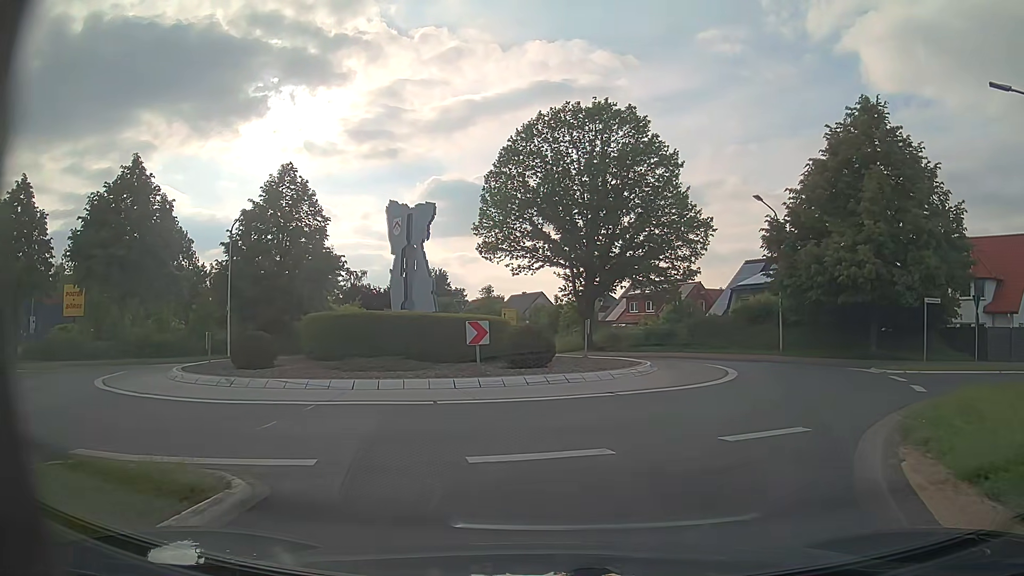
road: primary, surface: asphalt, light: Day
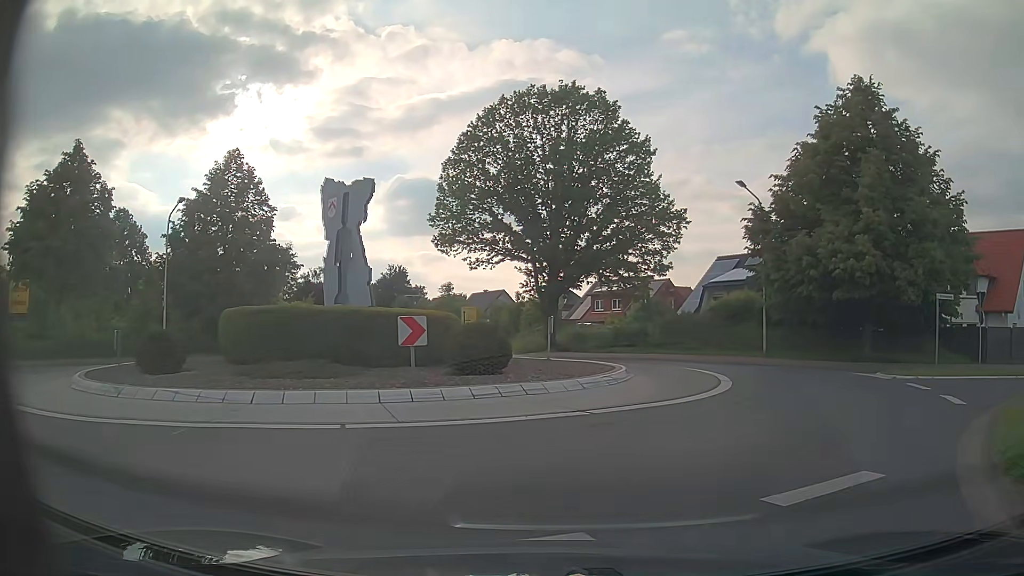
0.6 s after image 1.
(+0.1, +3.2) m; +3°
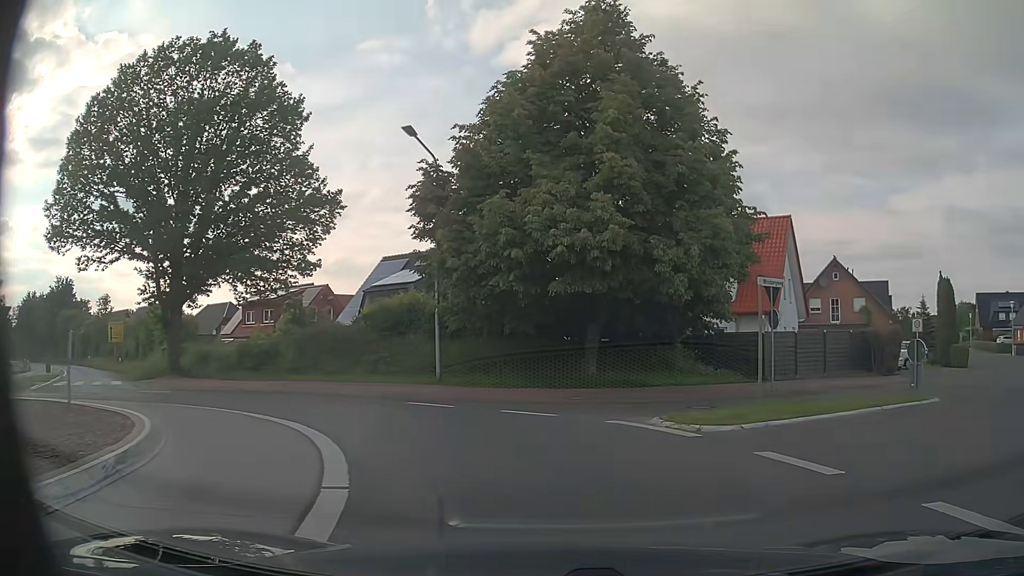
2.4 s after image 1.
(+2.0, +9.4) m; +27°
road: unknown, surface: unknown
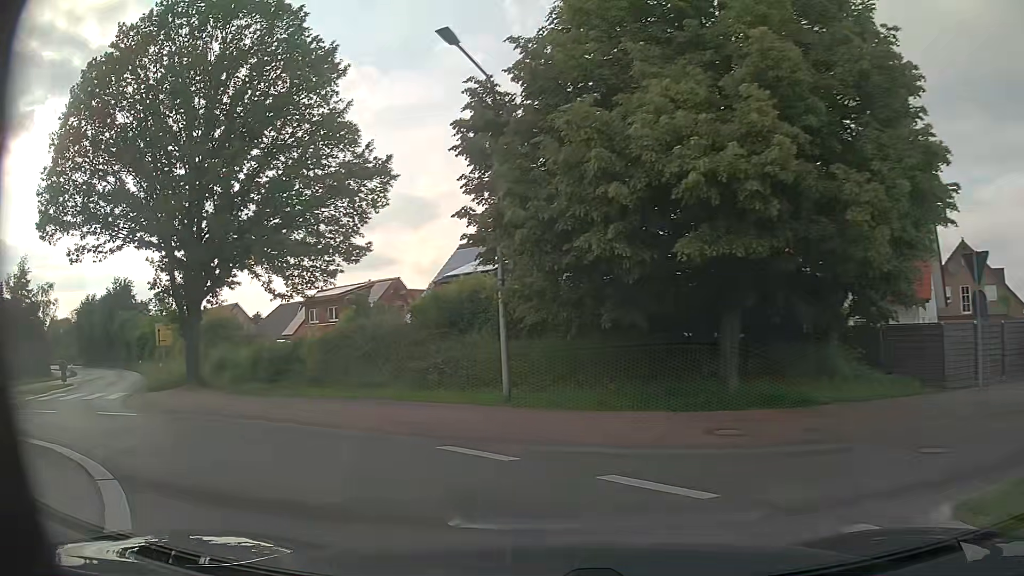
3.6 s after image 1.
(0.0, +6.7) m; -6°
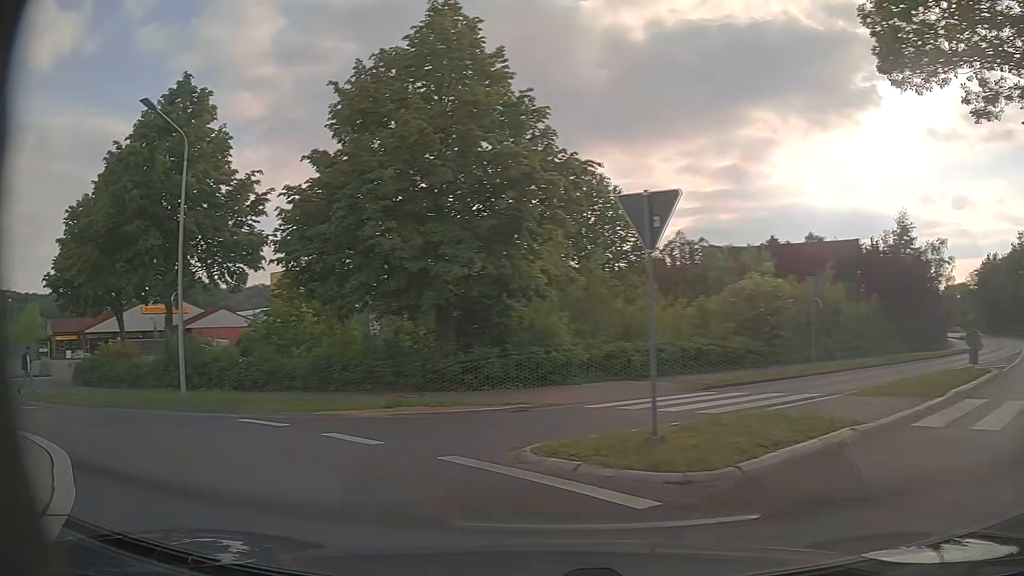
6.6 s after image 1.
(-8.5, +12.3) m; -78°
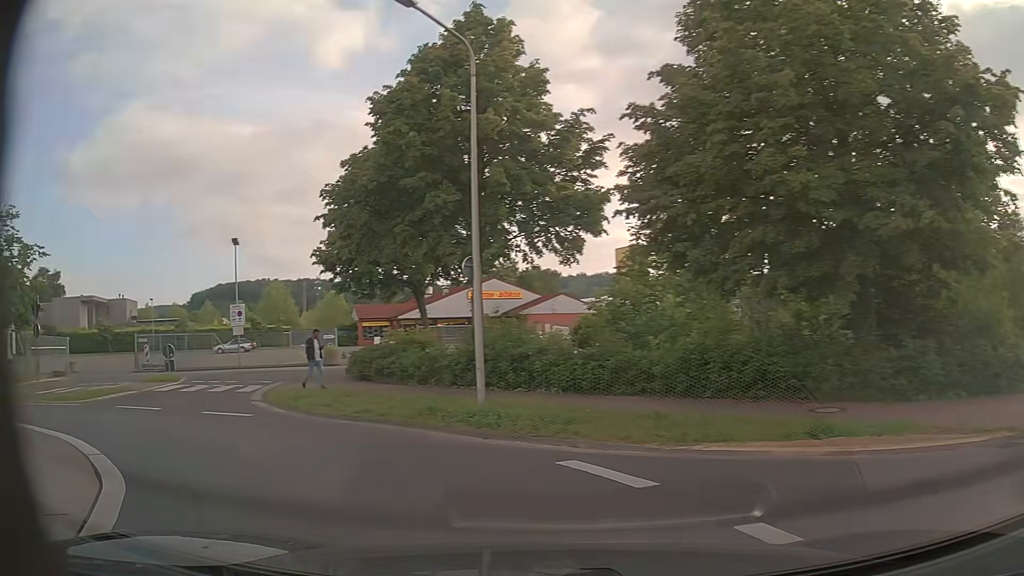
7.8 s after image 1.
(-1.5, +5.6) m; -30°
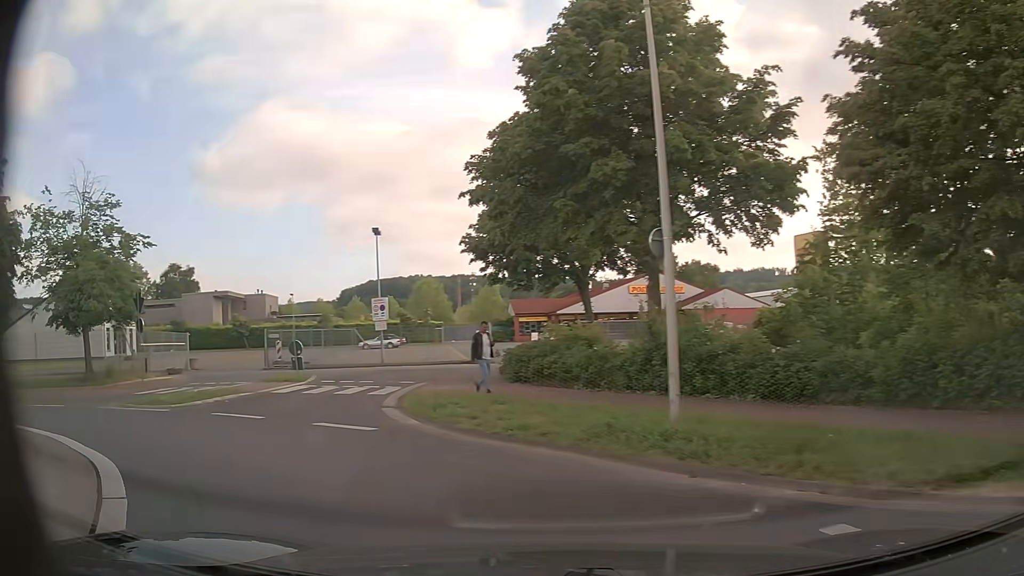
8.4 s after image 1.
(-0.3, +2.8) m; -13°
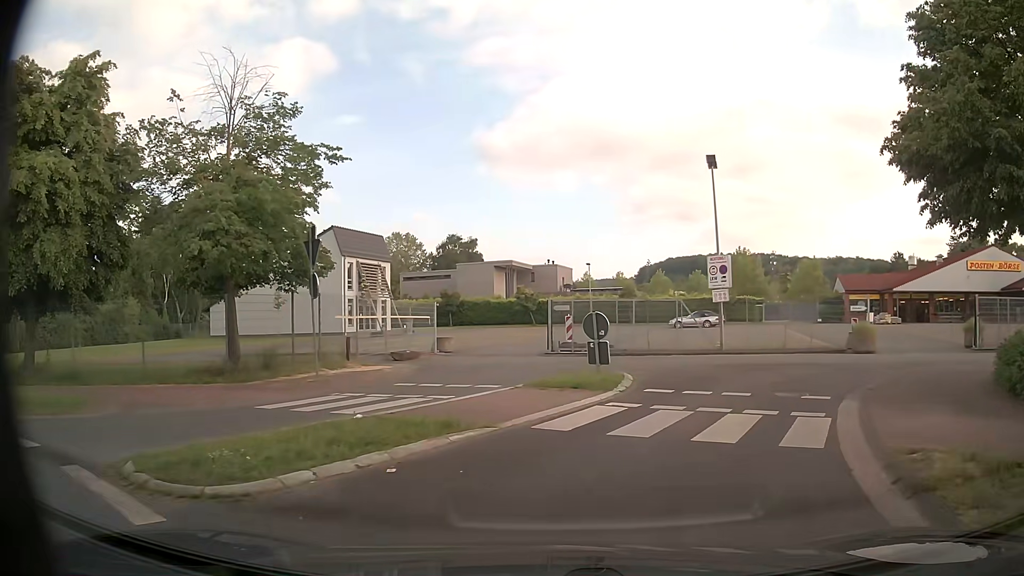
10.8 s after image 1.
(-3.6, +10.6) m; -28°
